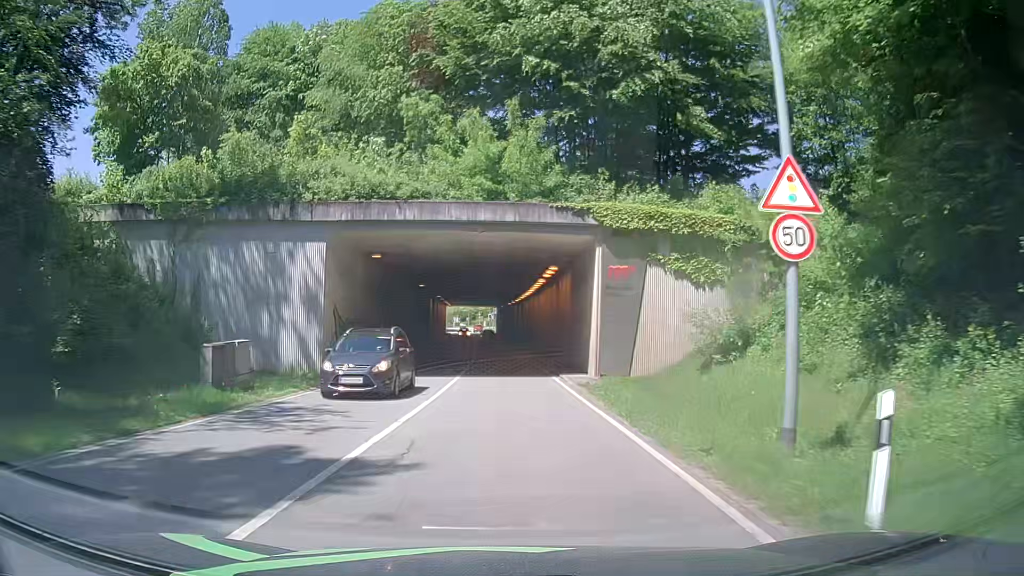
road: secondary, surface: asphalt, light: Day
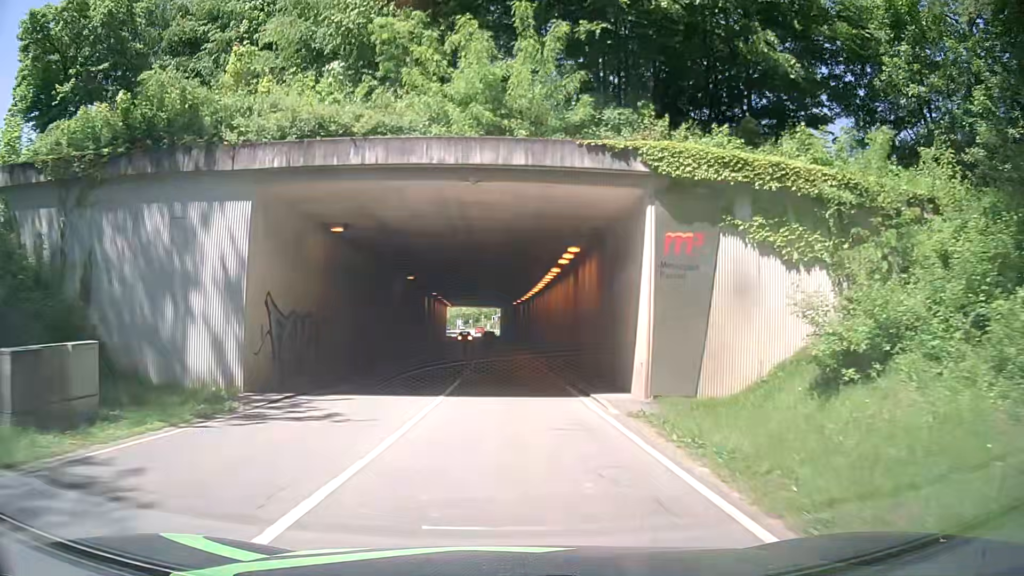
(-0.1, +7.5) m; -1°
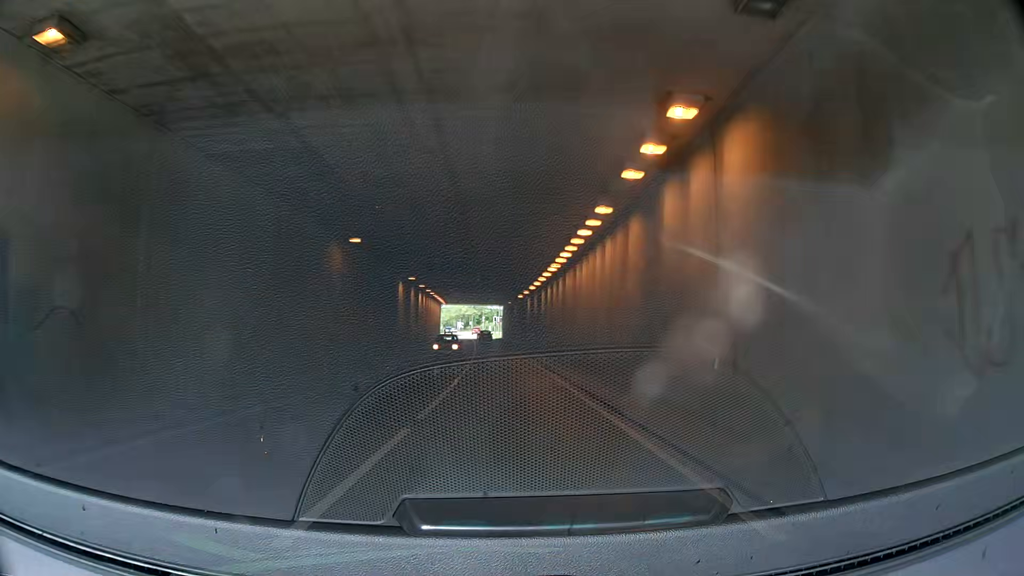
(+0.1, +15.1) m; 0°
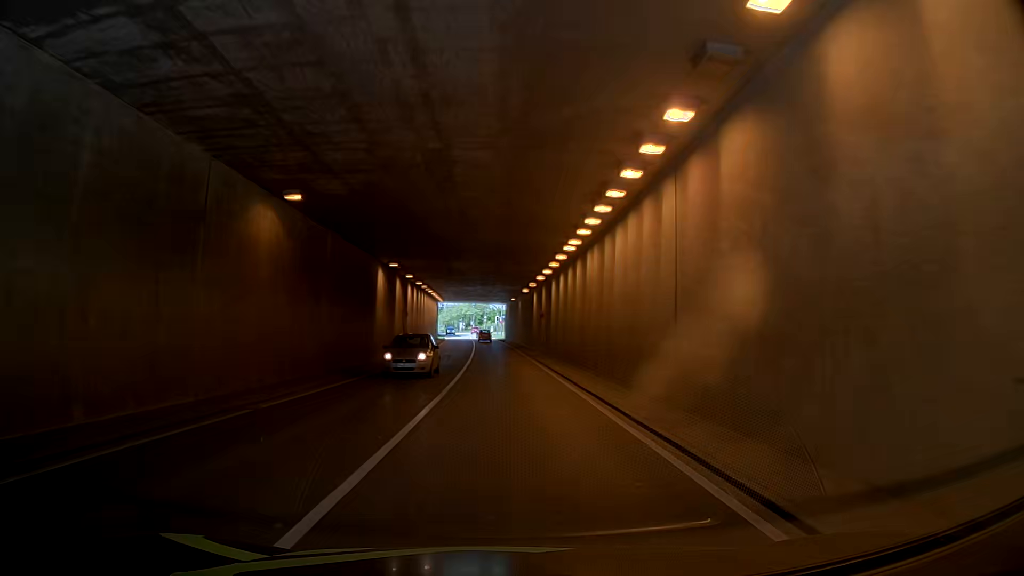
(0.0, +7.5) m; -1°
